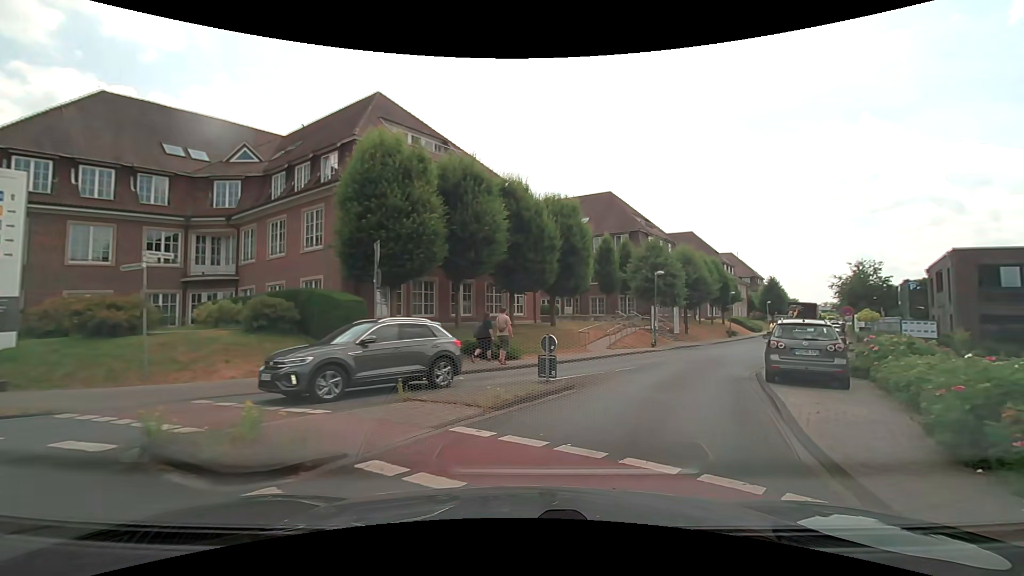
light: Day
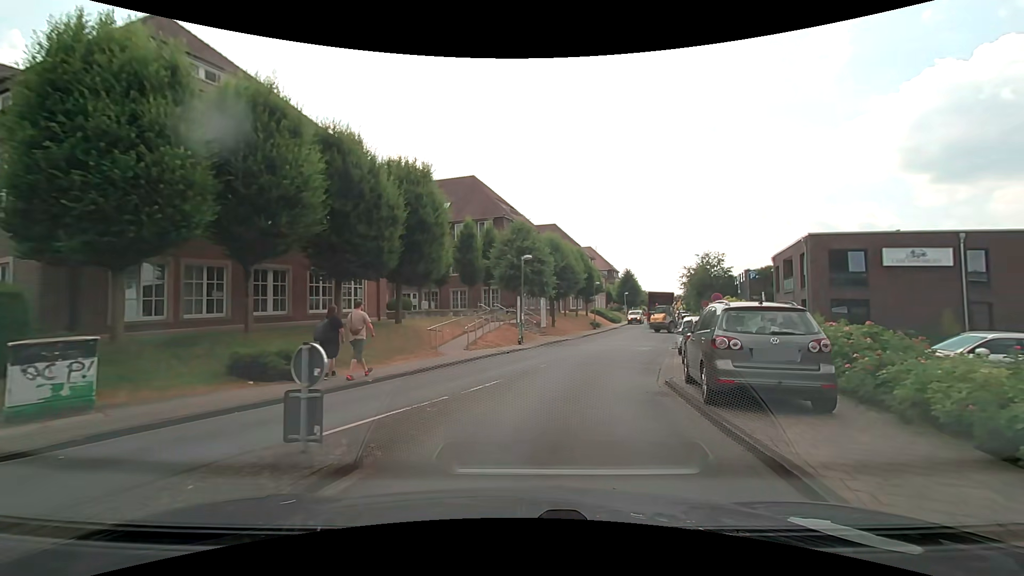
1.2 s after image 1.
(+0.9, +6.0) m; +16°
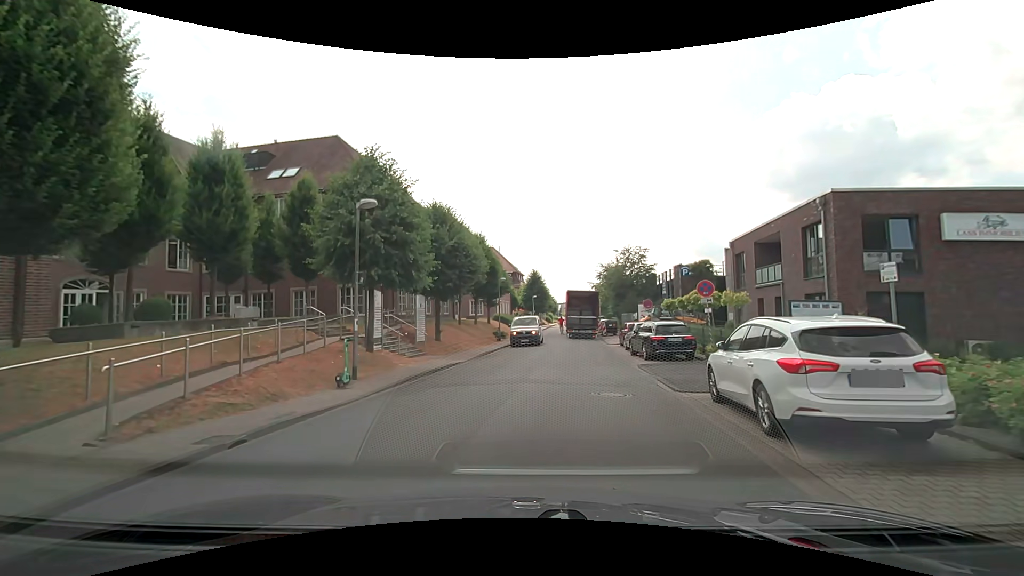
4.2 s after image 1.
(+1.3, +14.0) m; +11°
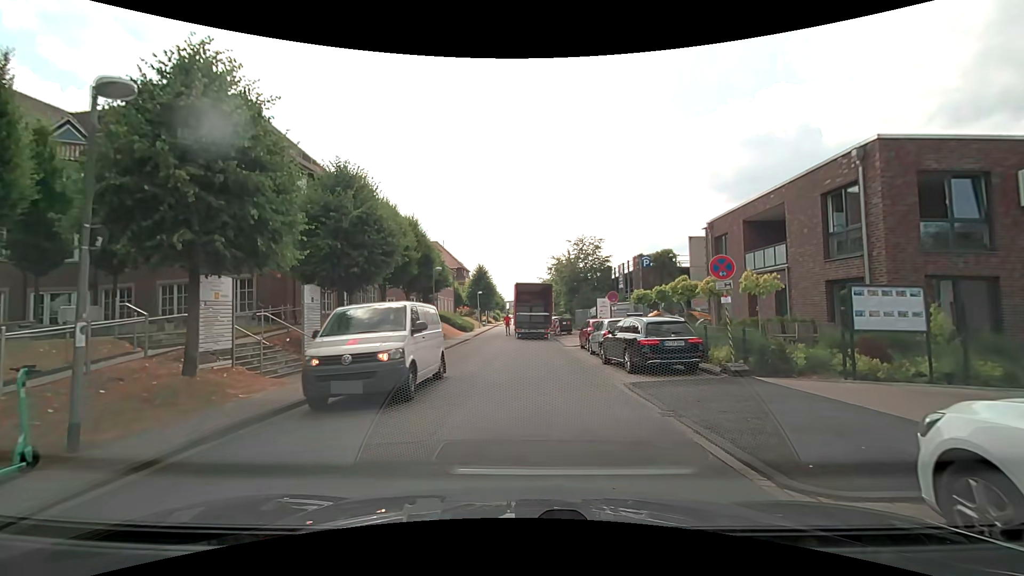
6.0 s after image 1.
(+0.3, +6.5) m; +5°
